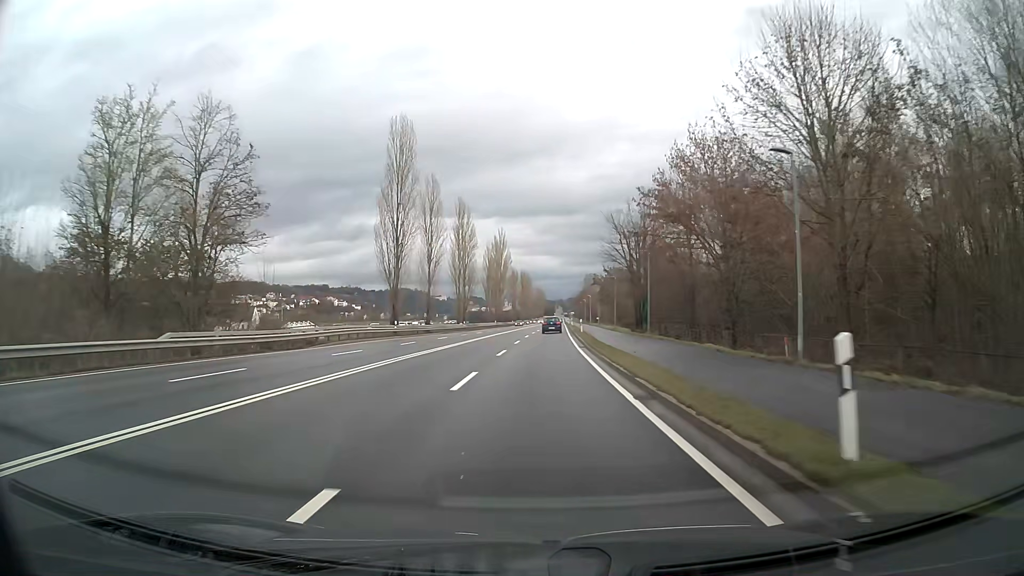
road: primary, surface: asphalt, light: Day
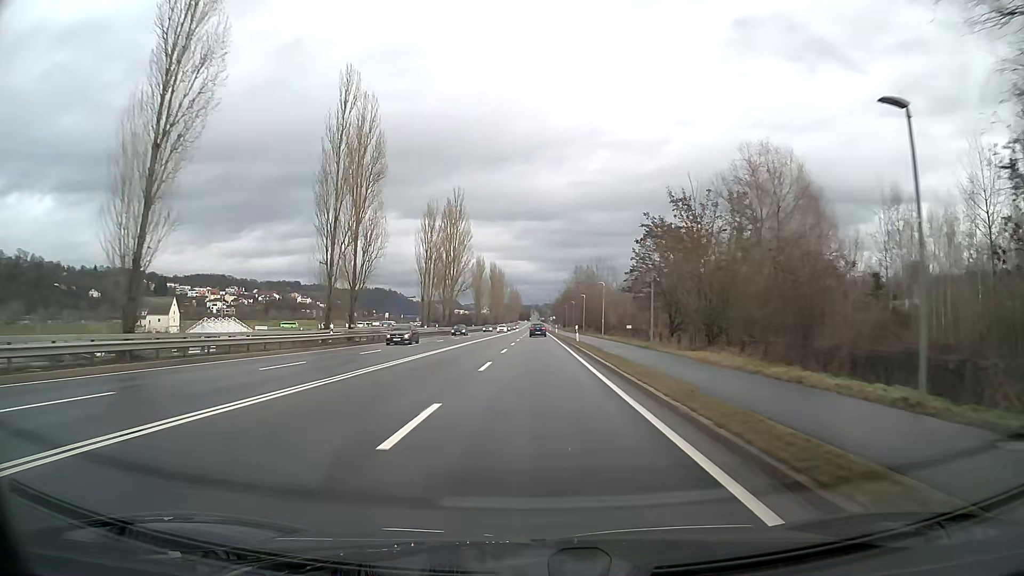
(+0.9, +53.9) m; +2°
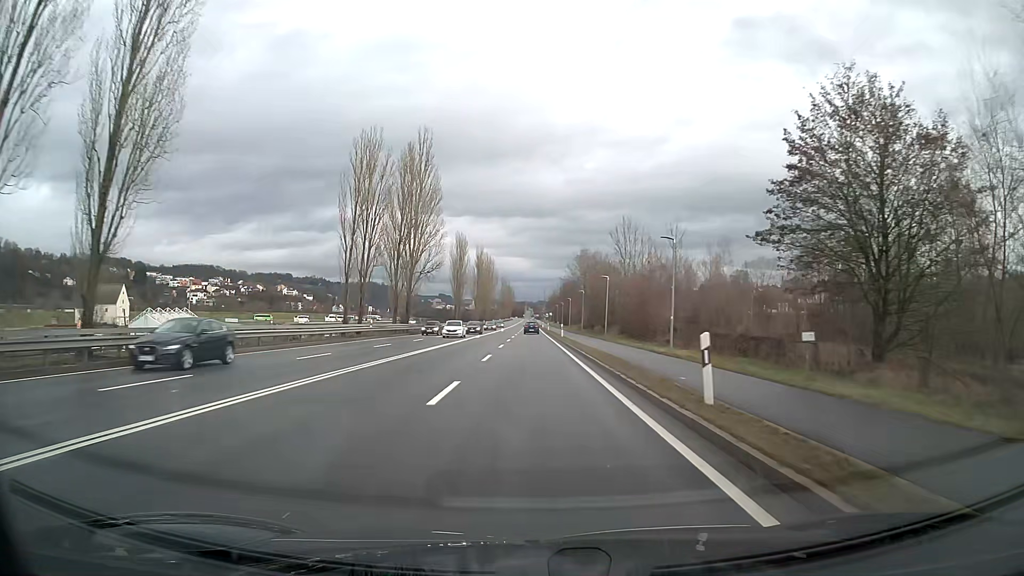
(+0.1, +32.2) m; 0°
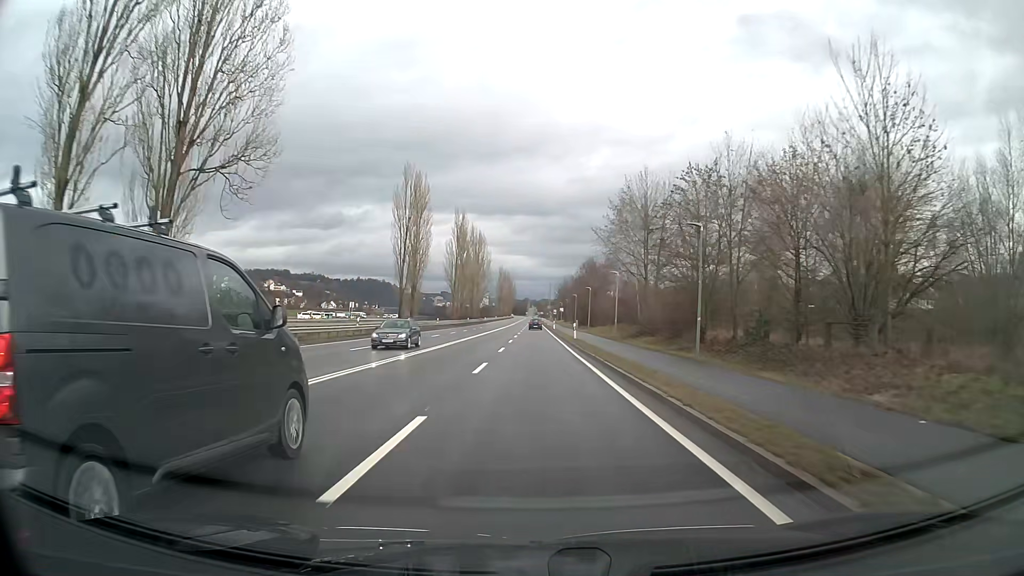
(-0.2, +53.8) m; 0°
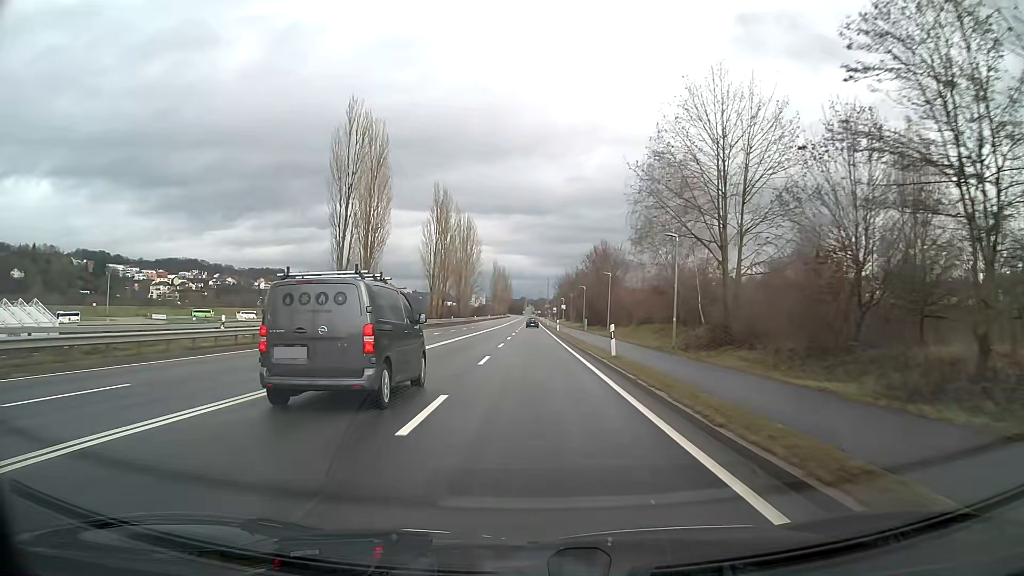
(0.0, +21.6) m; 0°
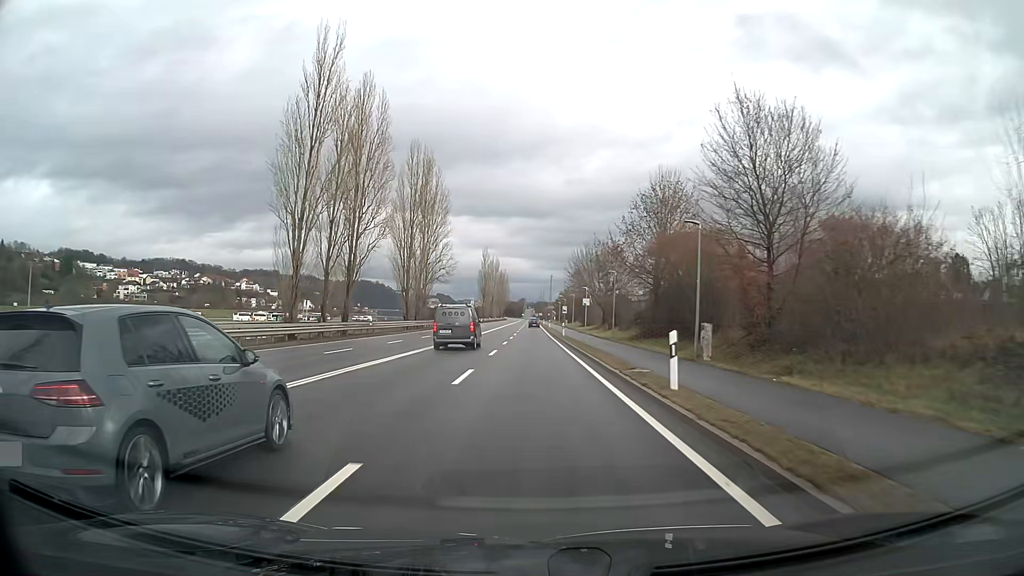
(-0.1, +53.9) m; 0°
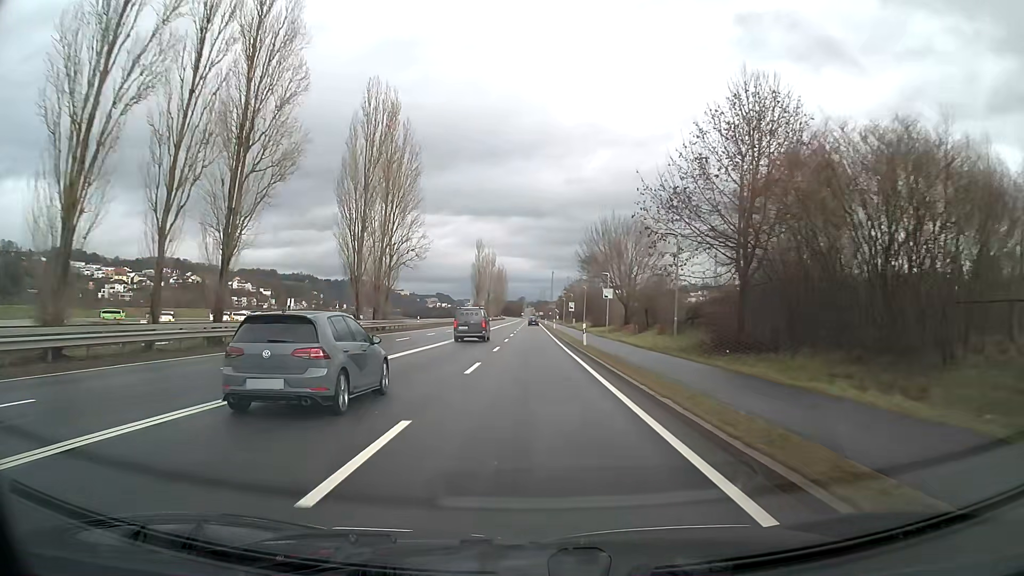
(0.0, +21.5) m; 0°
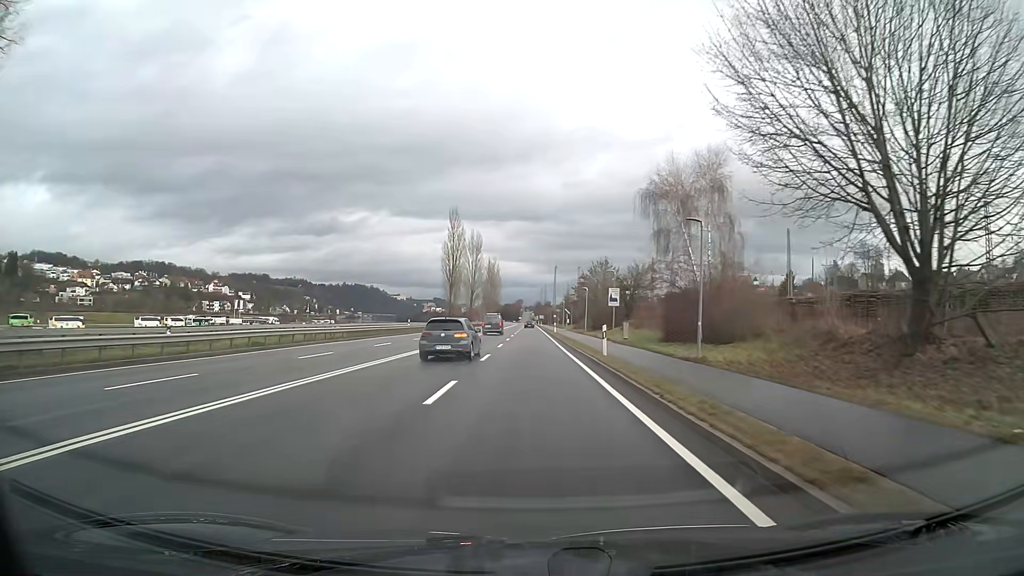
(0.0, +53.6) m; 0°
